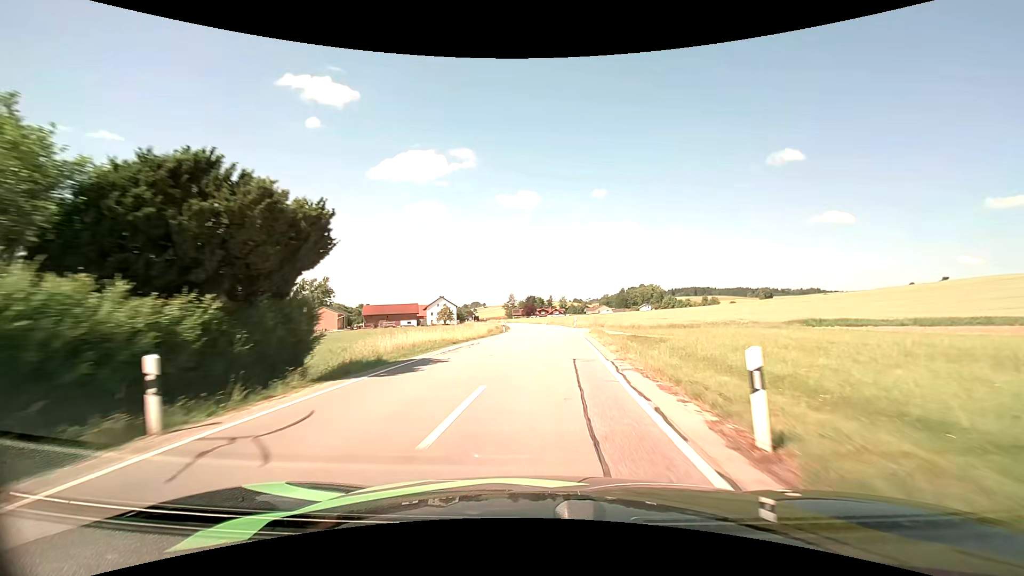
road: secondary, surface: asphalt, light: Day
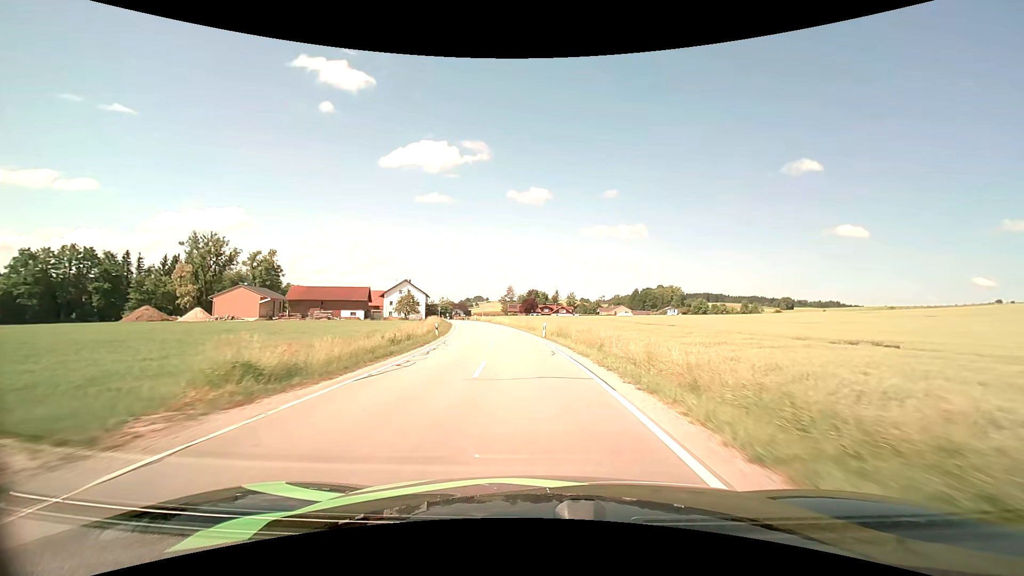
(+1.1, +53.9) m; 0°
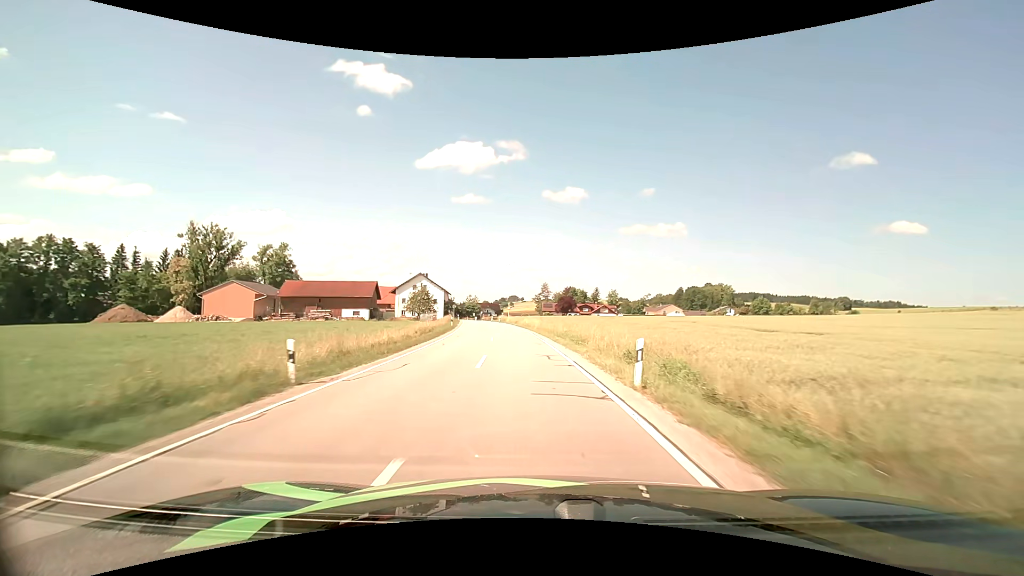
(-0.8, +22.5) m; -4°
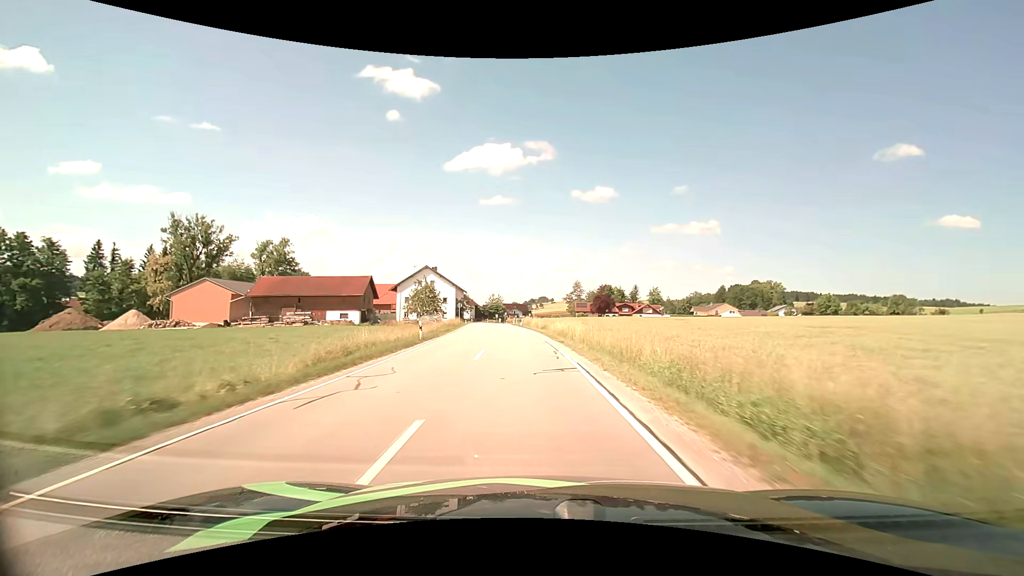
(-0.7, +22.6) m; -4°
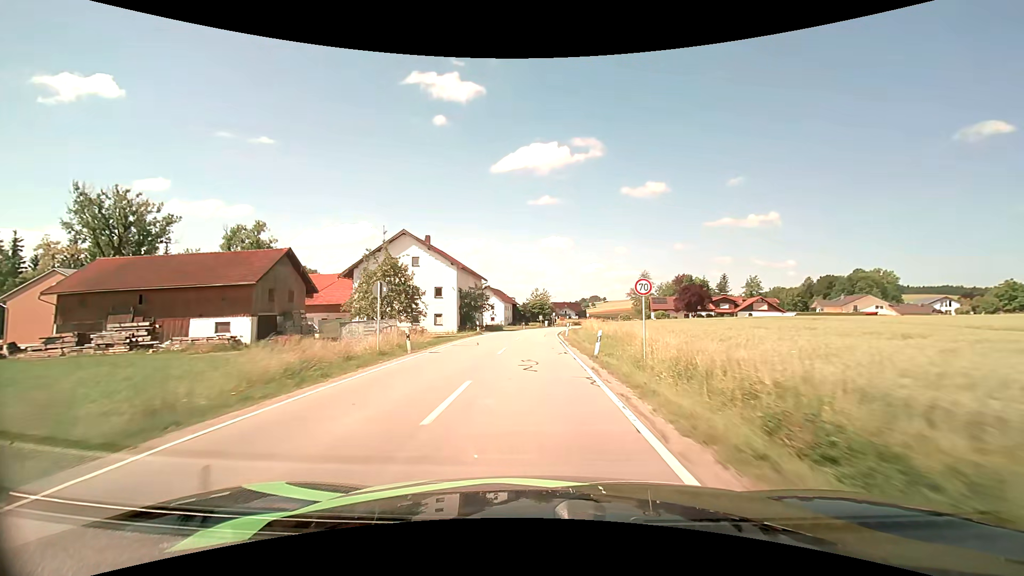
(-2.2, +44.2) m; -6°
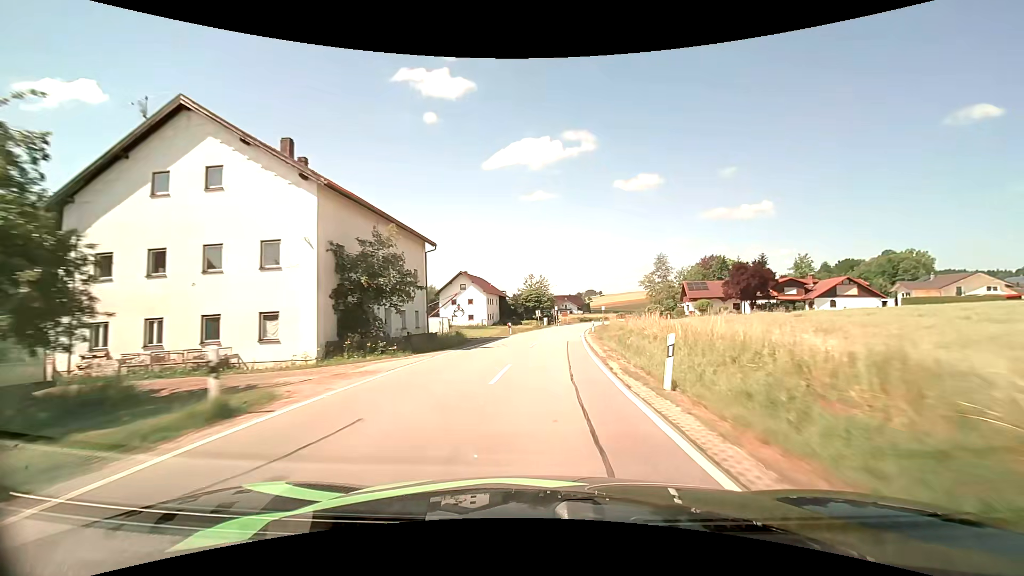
(-0.3, +32.3) m; 0°
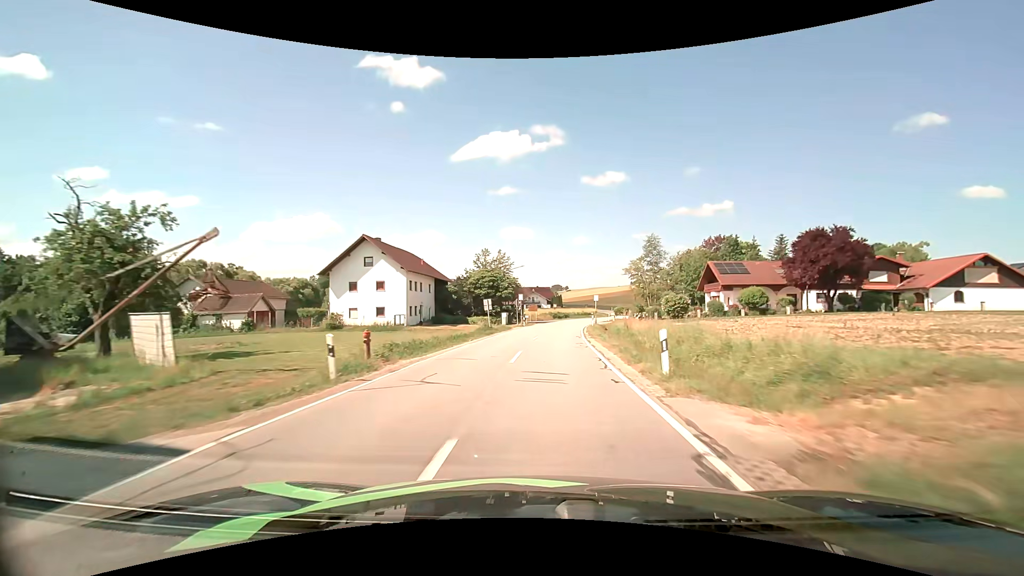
(+1.2, +31.9) m; +4°
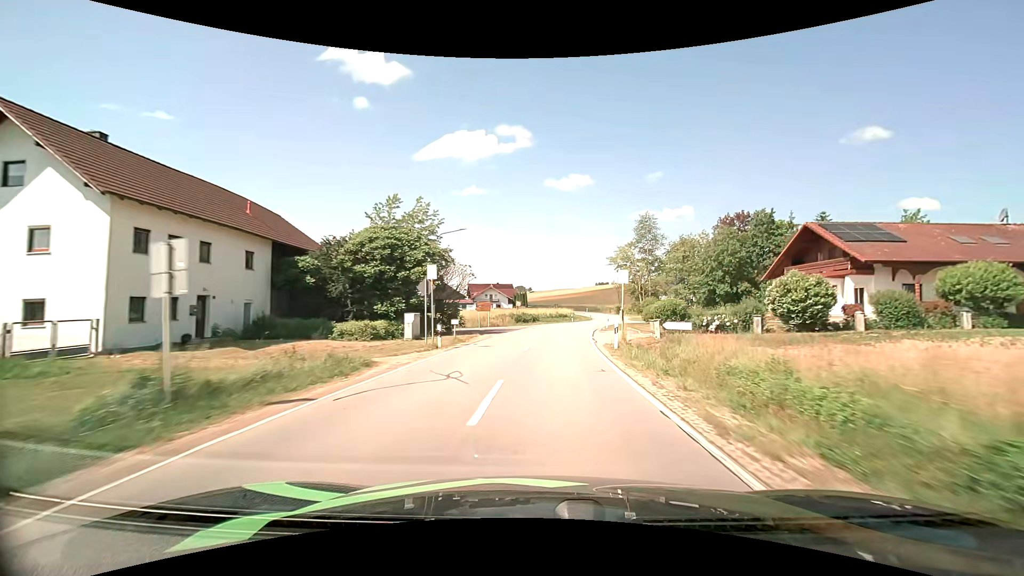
(+0.8, +31.1) m; +4°
(0, +10) (+1, +20) (+2, +30) (+3, +40) (+5, +50) (+7, +59) (+9, +69) (+11, +79) (+13, +89) (+14, +99) m
